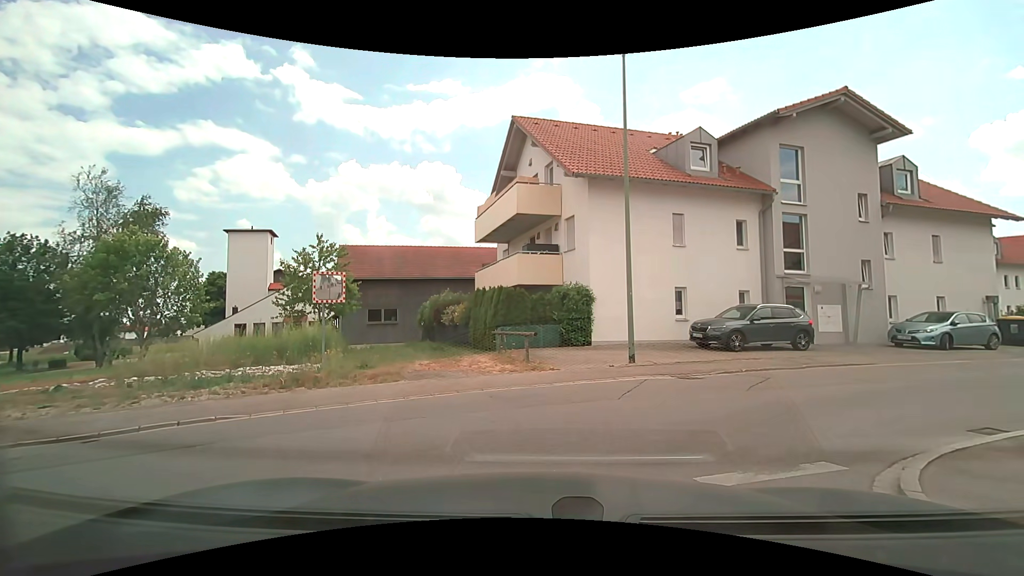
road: residential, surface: asphalt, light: Day
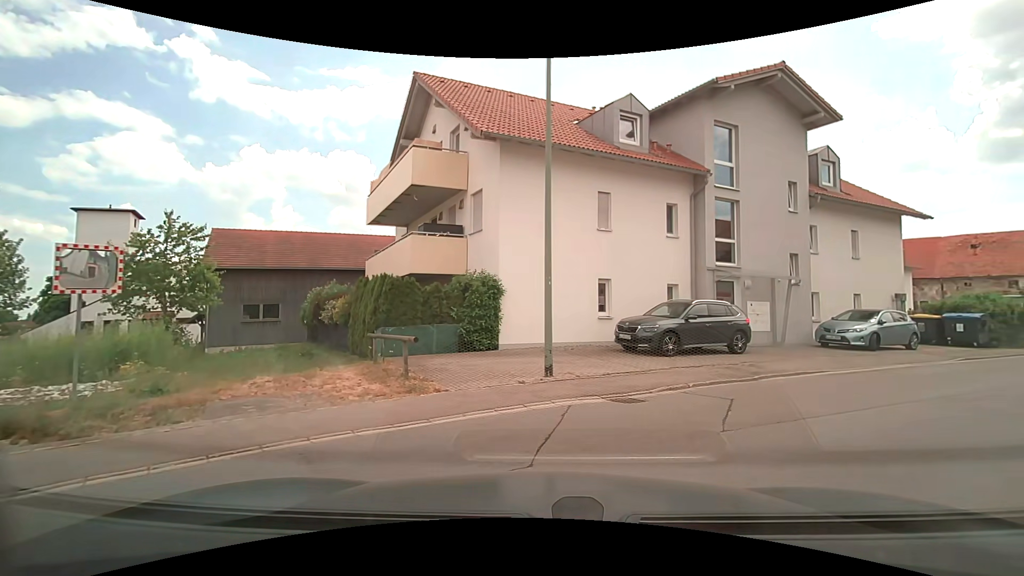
(+0.3, +3.9) m; +11°
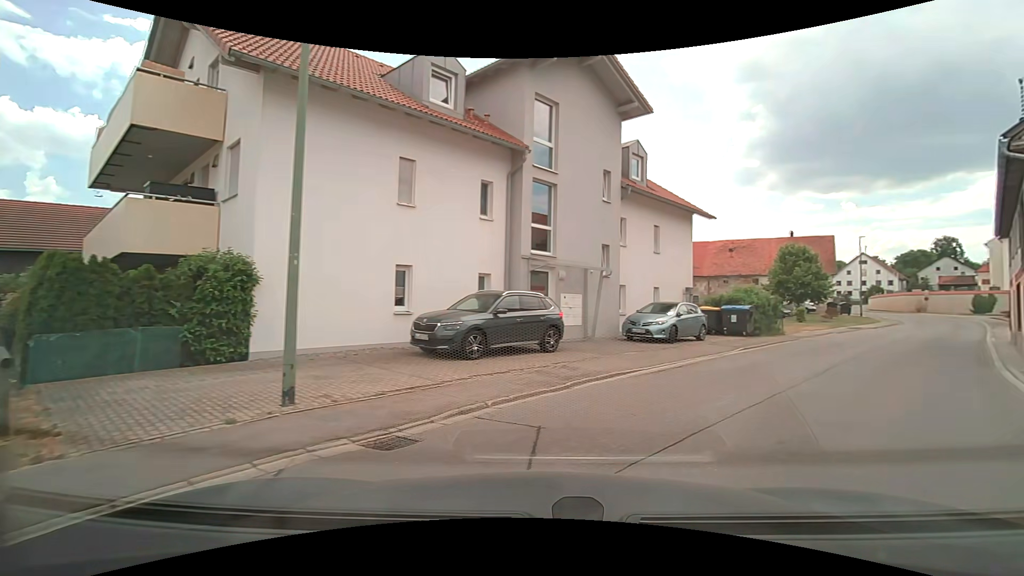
(+0.5, +3.1) m; +20°
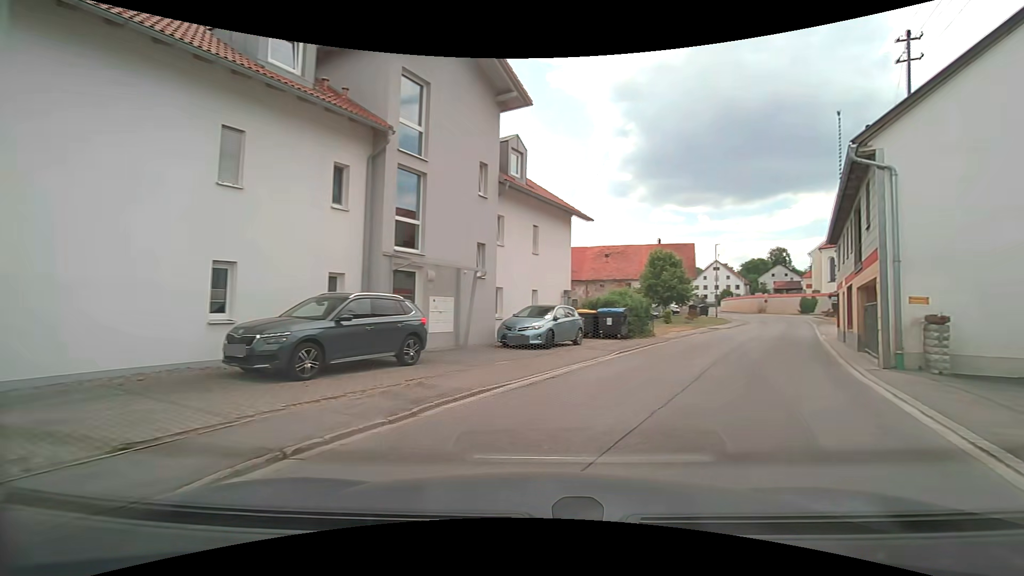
(+0.2, +1.9) m; +12°
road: secondary
(+3, +9) (+7, +18) (+12, +27) (+16, +36) (+21, +45) (+25, +54) (+29, +63) (+31, +73) (+32, +83) (+33, +93) m
